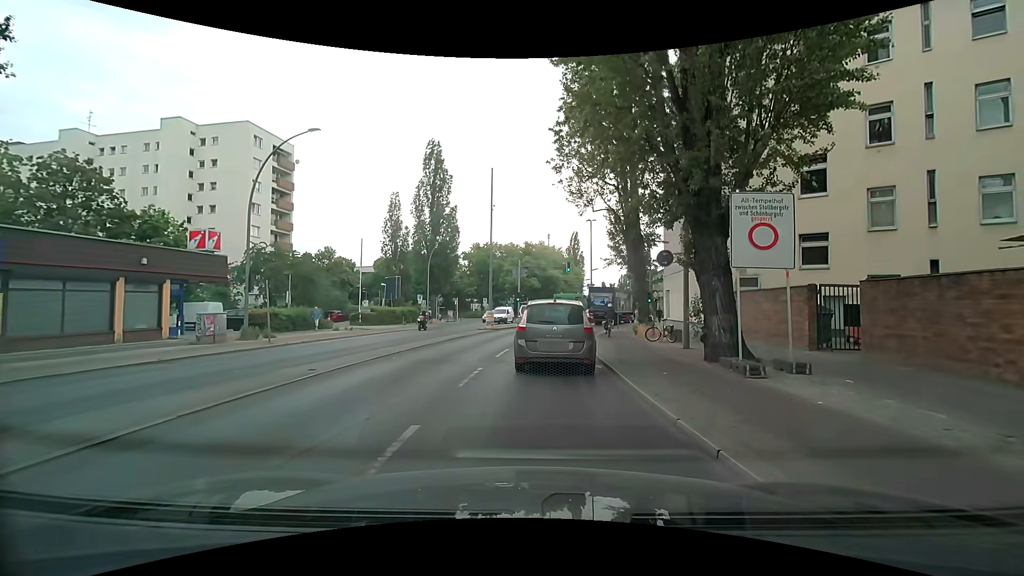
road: secondary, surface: asphalt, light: Day
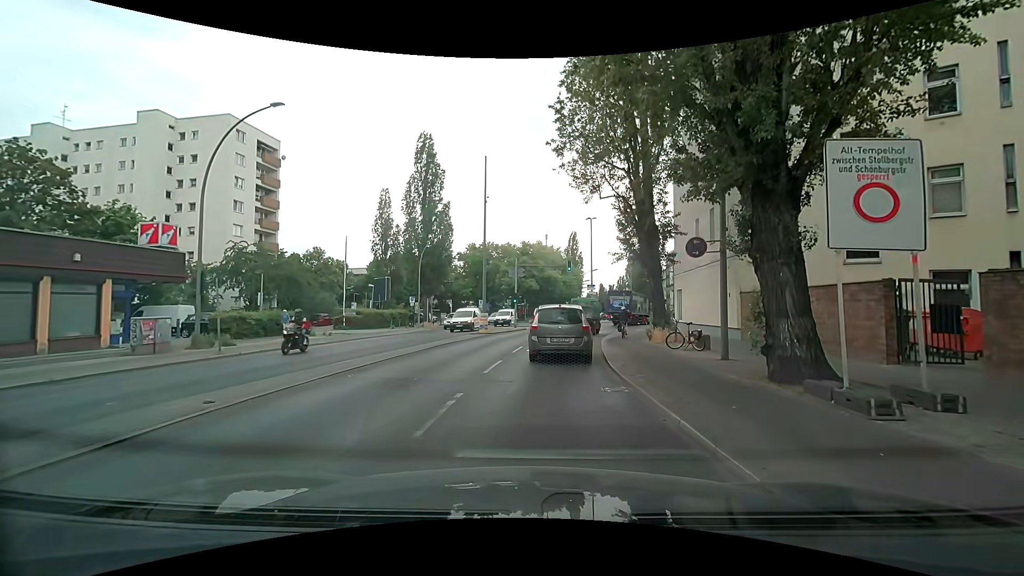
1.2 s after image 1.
(+0.1, +3.6) m; +1°
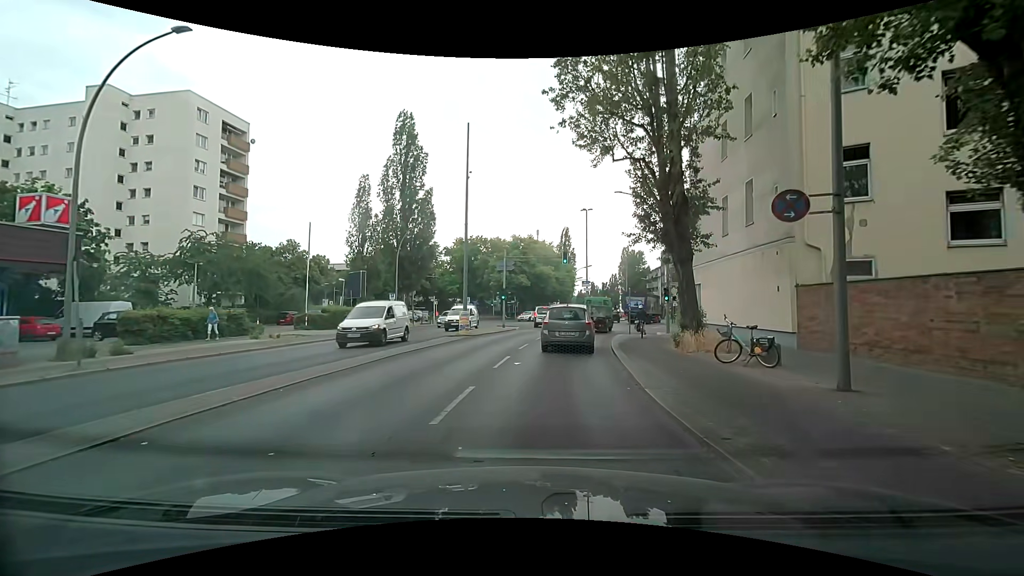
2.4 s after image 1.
(+0.3, +5.6) m; +2°
